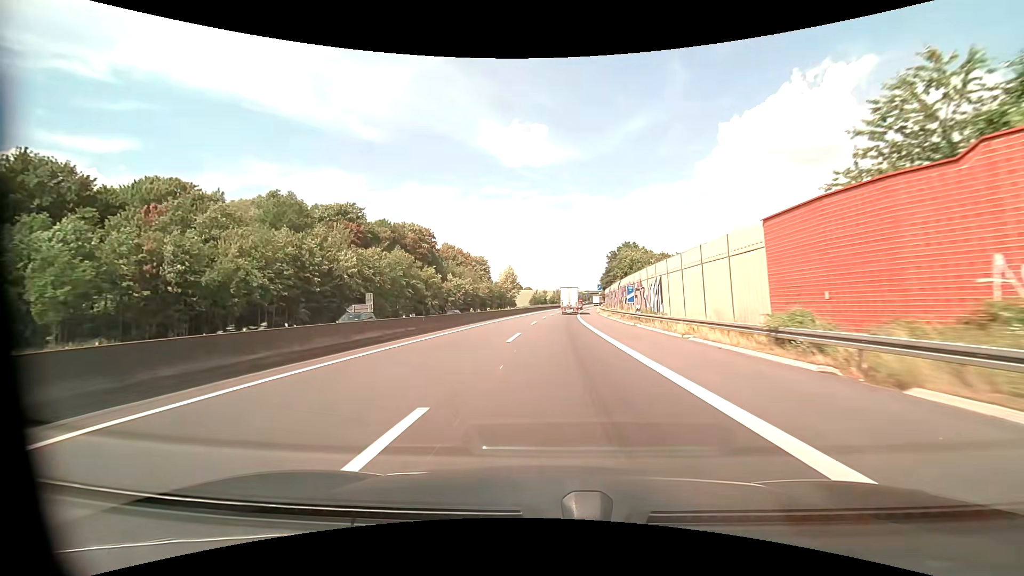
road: motorway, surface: asphalt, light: Day
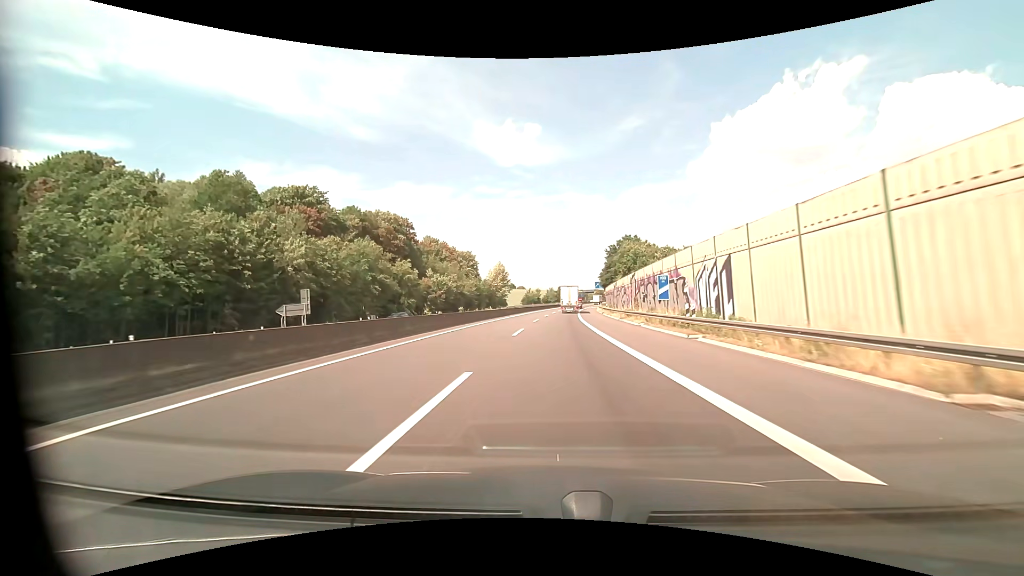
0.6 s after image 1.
(+0.1, +14.8) m; +1°
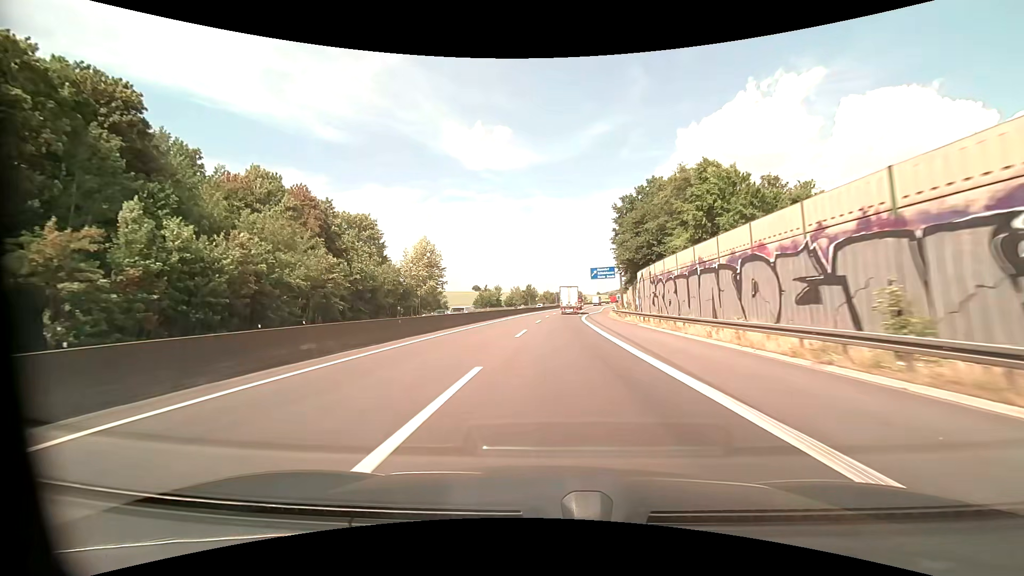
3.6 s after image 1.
(+2.4, +72.9) m; +4°
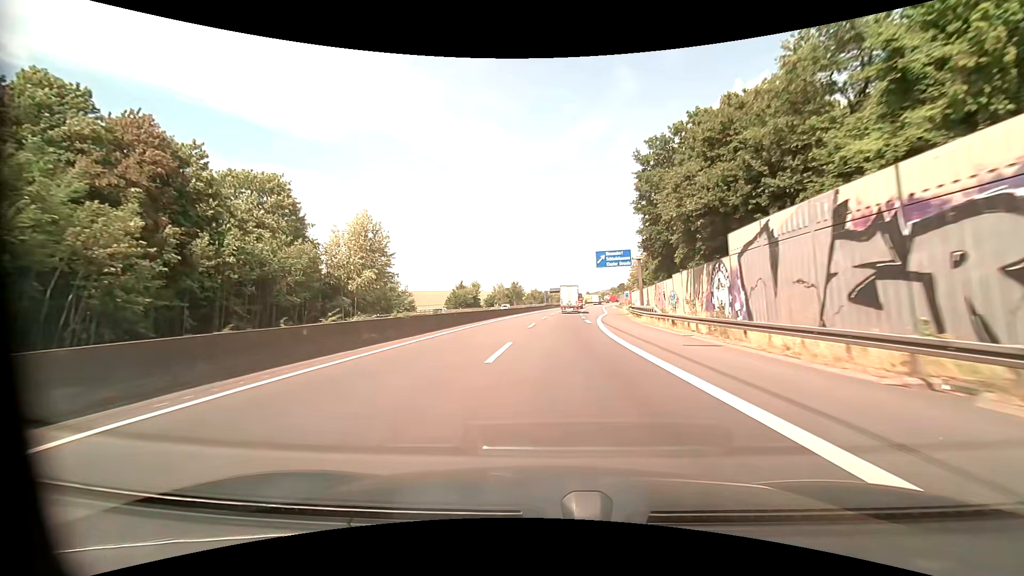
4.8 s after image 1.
(+0.4, +28.2) m; +1°
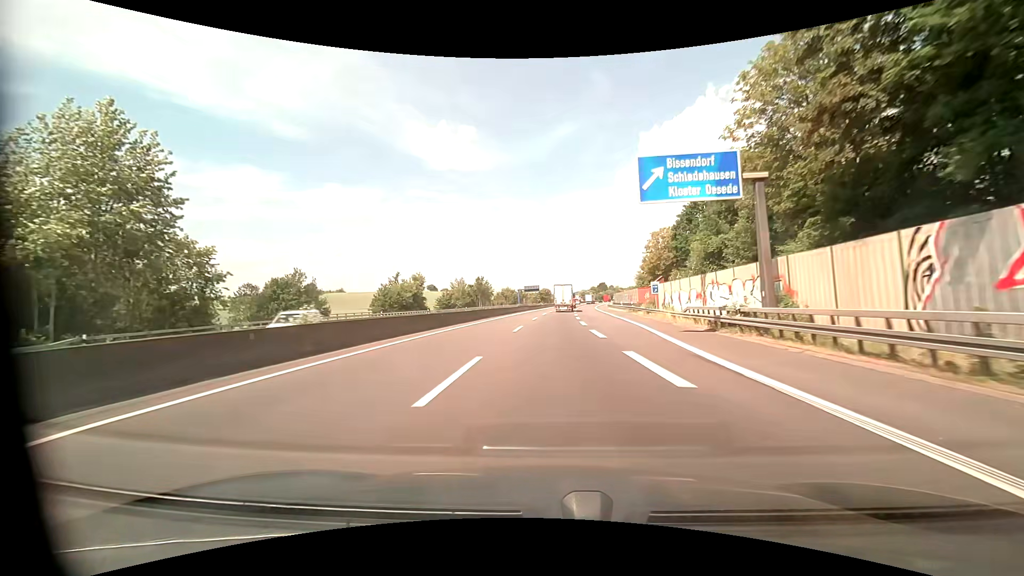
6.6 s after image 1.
(+1.0, +41.2) m; +3°
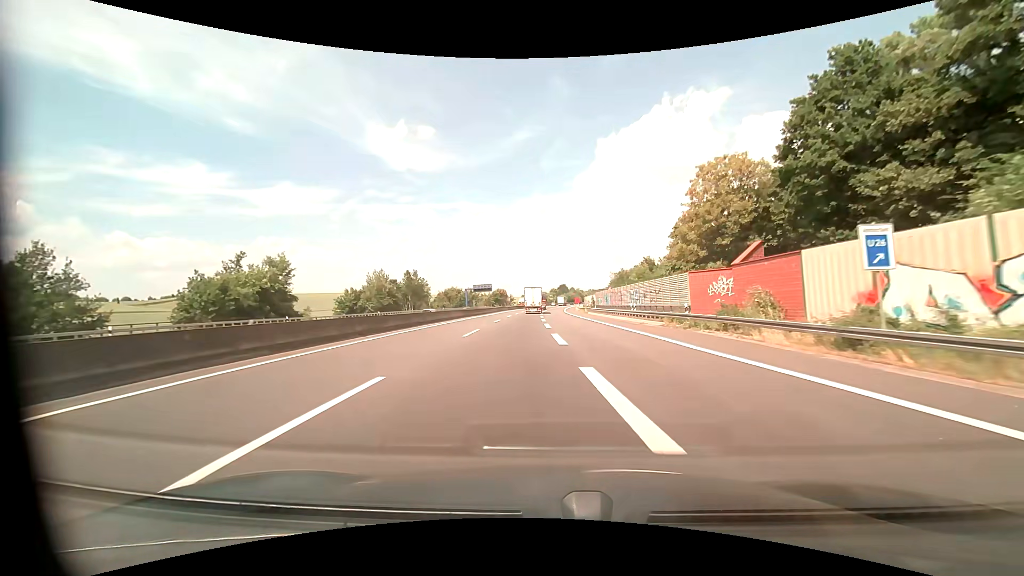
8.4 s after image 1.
(+1.1, +39.6) m; +5°
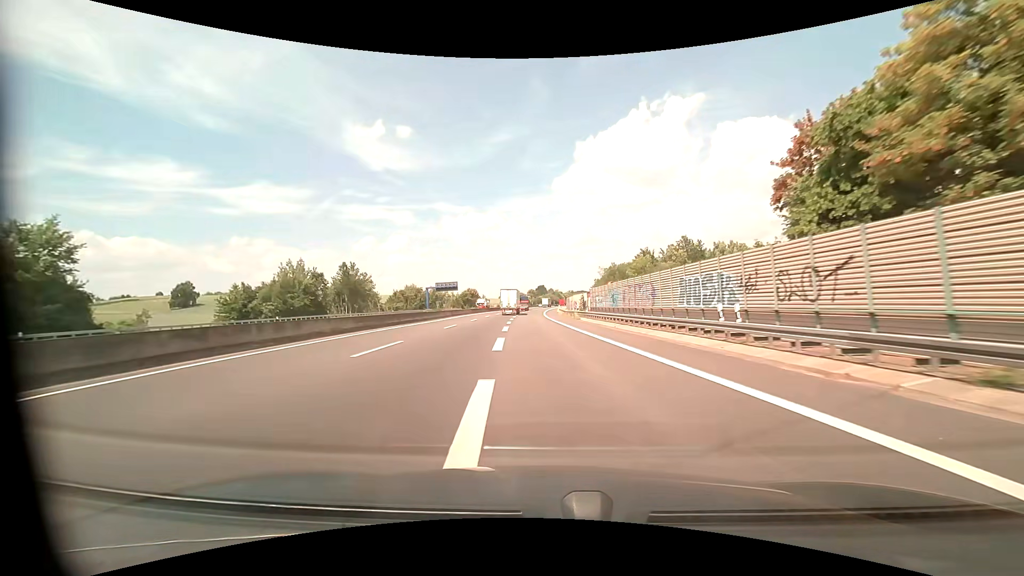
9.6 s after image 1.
(+0.6, +25.7) m; +3°
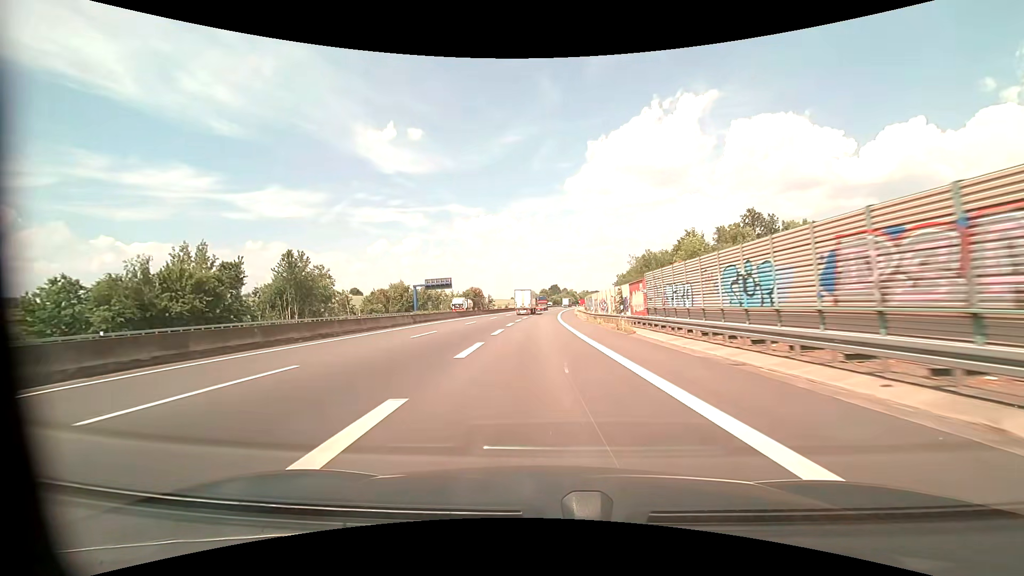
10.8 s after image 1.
(-0.1, +25.8) m; -1°
(0, +10) (0, +20) (0, +30) (-1, +40) (-1, +50) (-1, +60) (-1, +70) (-1, +80) (-1, +90) (0, +100) m
